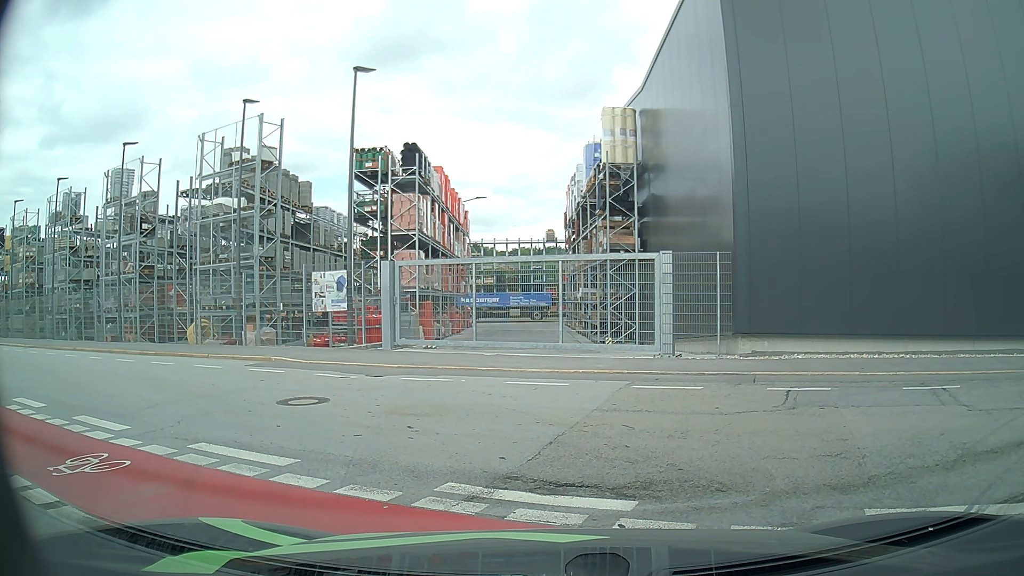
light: Day
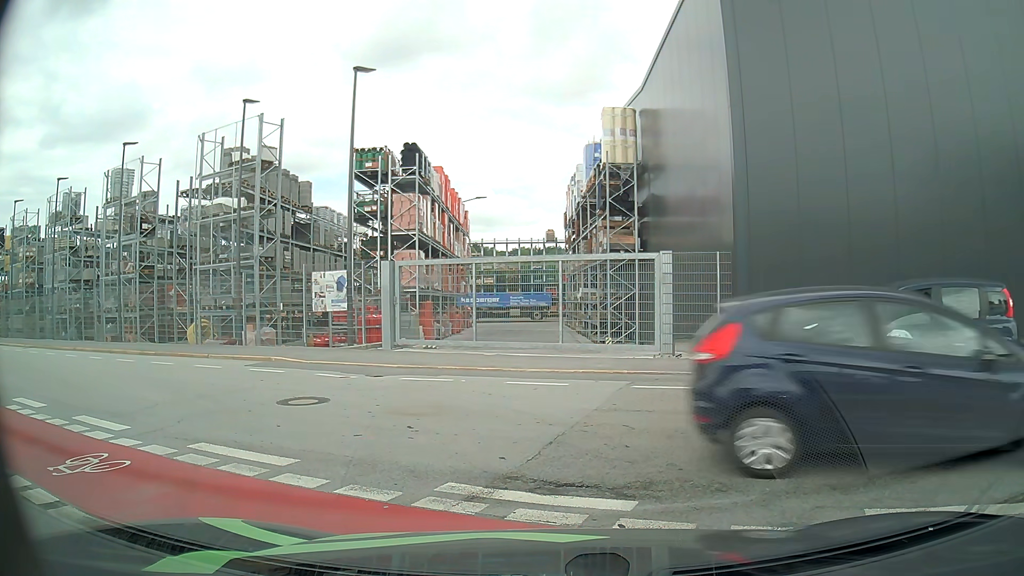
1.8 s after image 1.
(0.0, 0.0) m; 0°
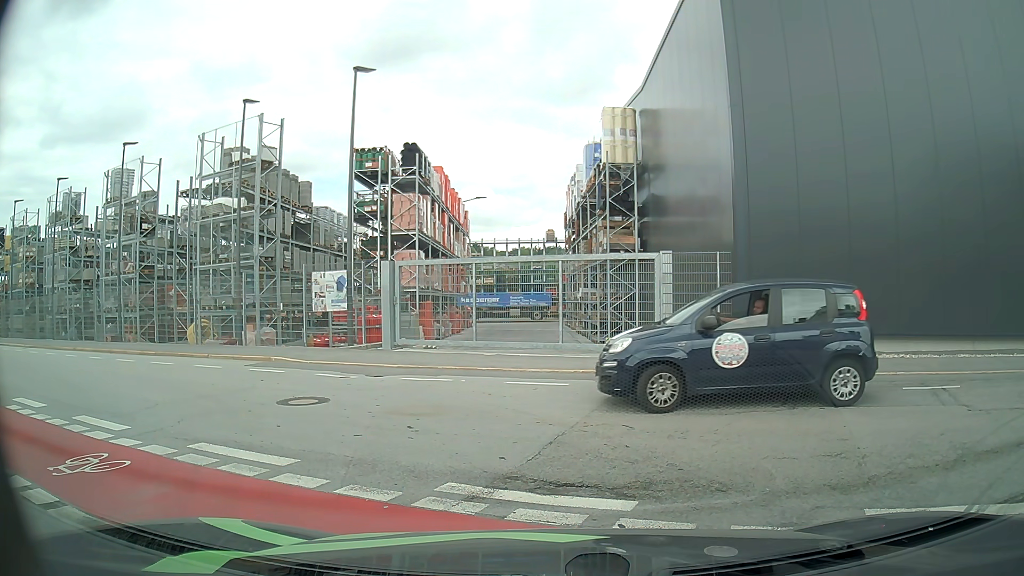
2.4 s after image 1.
(0.0, 0.0) m; 0°
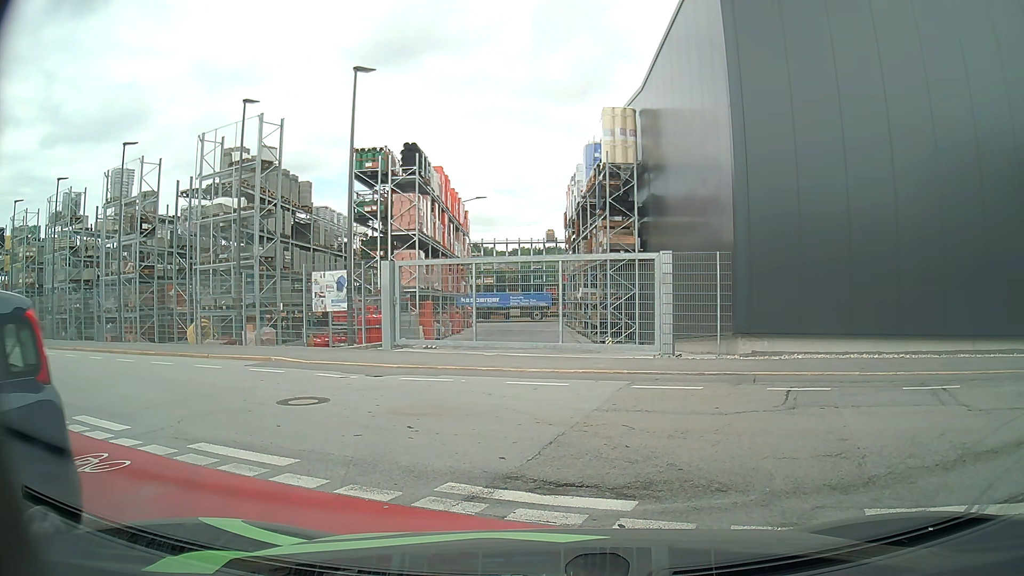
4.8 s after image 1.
(0.0, 0.0) m; 0°
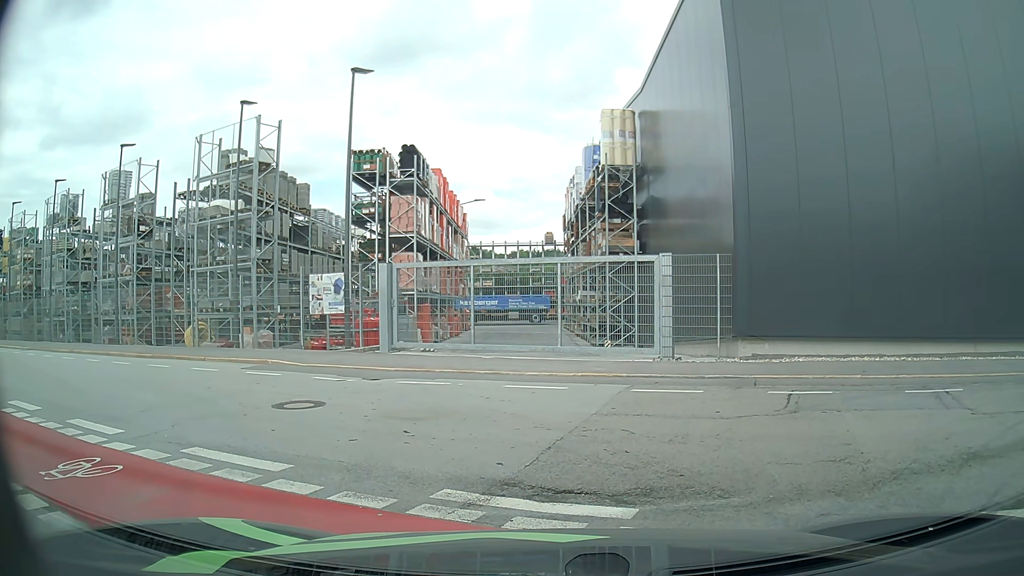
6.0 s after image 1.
(0.0, +0.1) m; 0°
